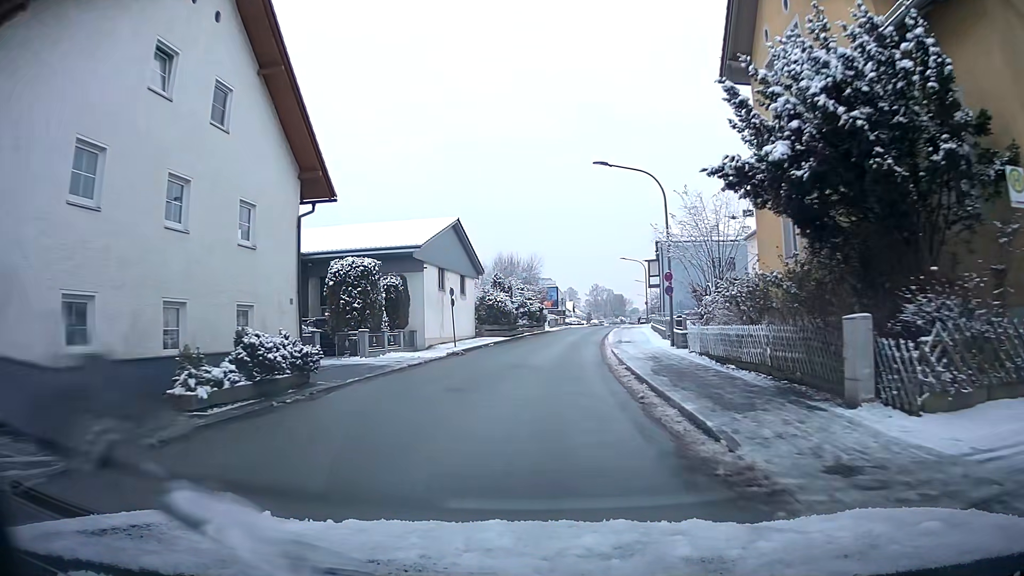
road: unclassified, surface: asphalt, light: Day
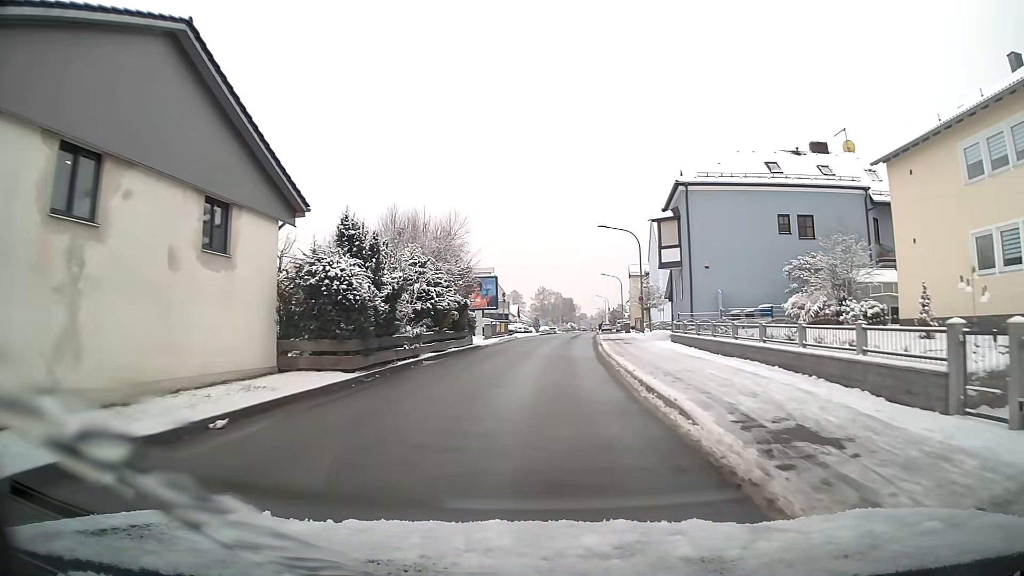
(+1.2, +28.5) m; +5°
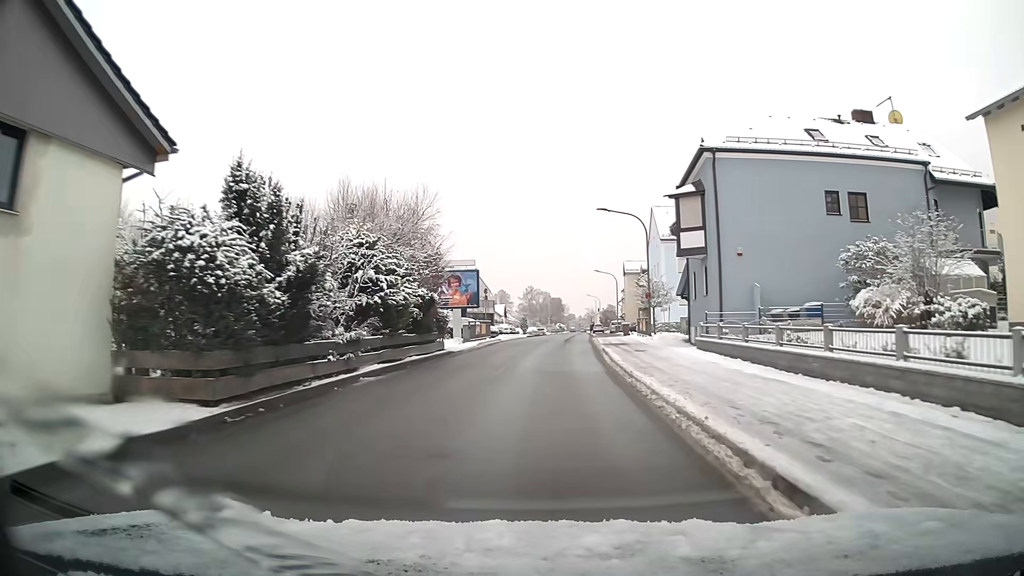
(+0.1, +7.3) m; +1°
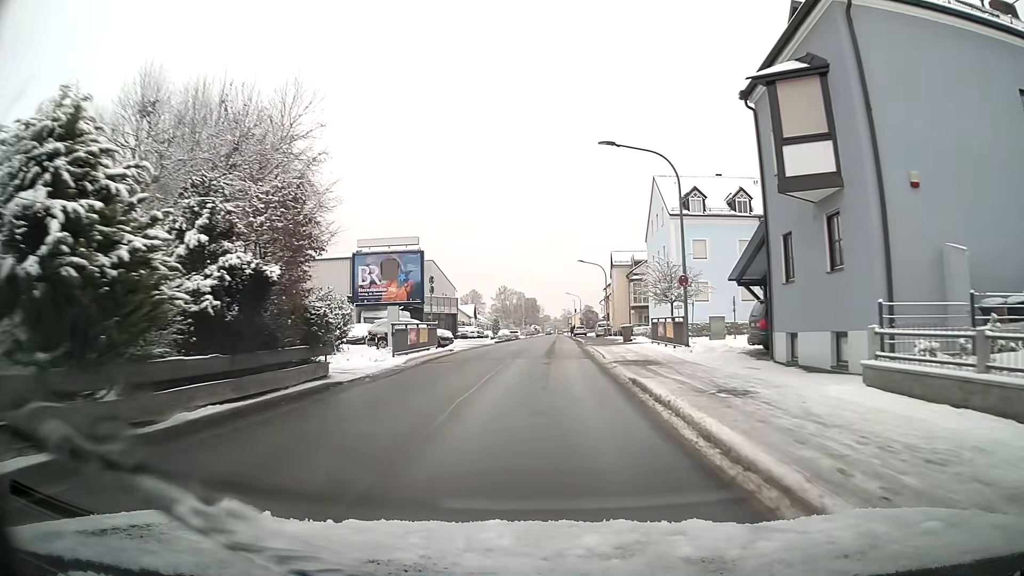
(+0.3, +14.5) m; +2°
(0, +10) (0, +20) (+1, +30) (+1, +40) (+1, +50) (+2, +60) (+2, +70) (+2, +80) (+3, +90) (+3, +100) m
